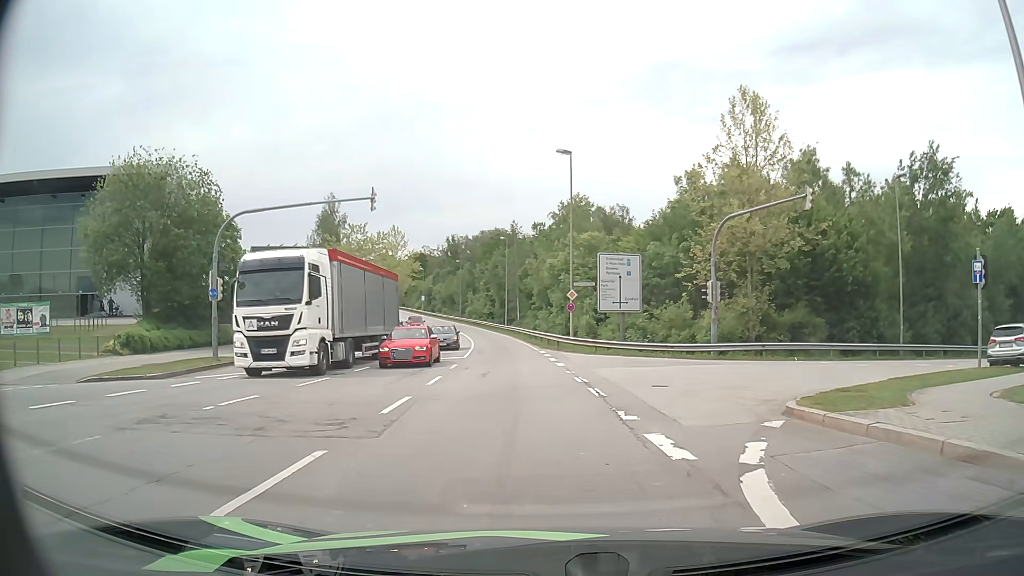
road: secondary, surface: asphalt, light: Day
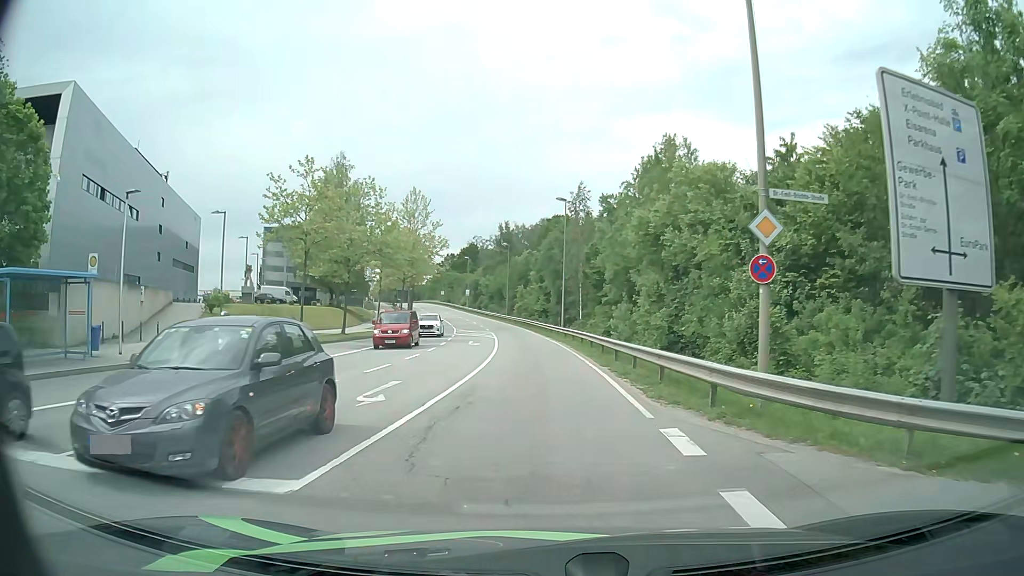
(-0.9, +24.3) m; -6°
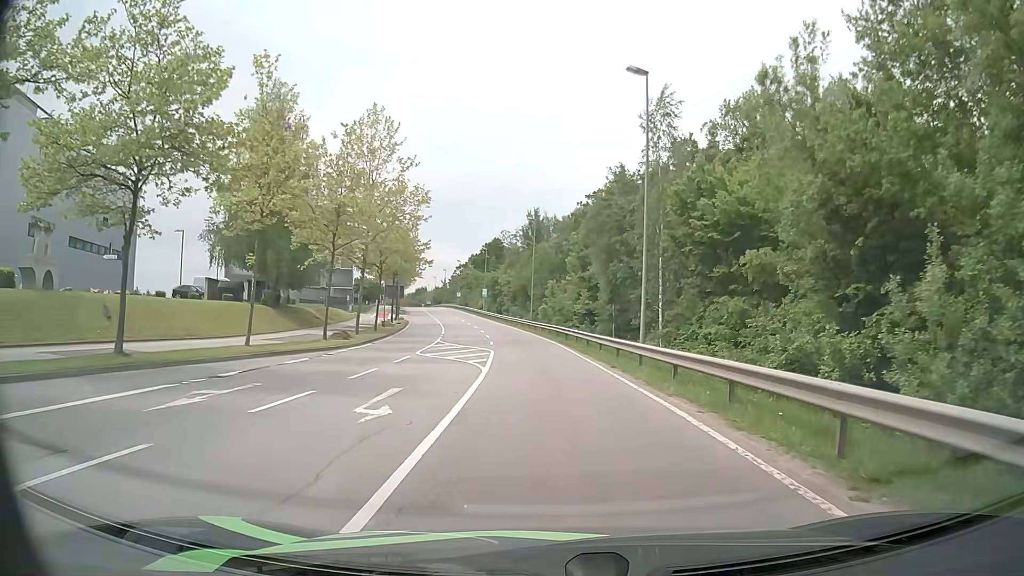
(-0.7, +27.7) m; -3°
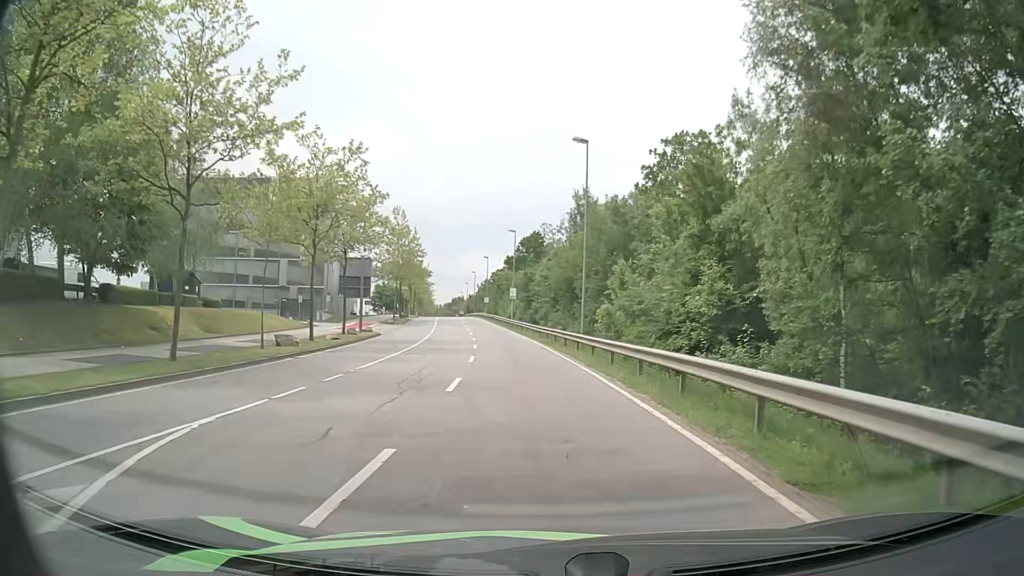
(-0.6, +30.6) m; -3°
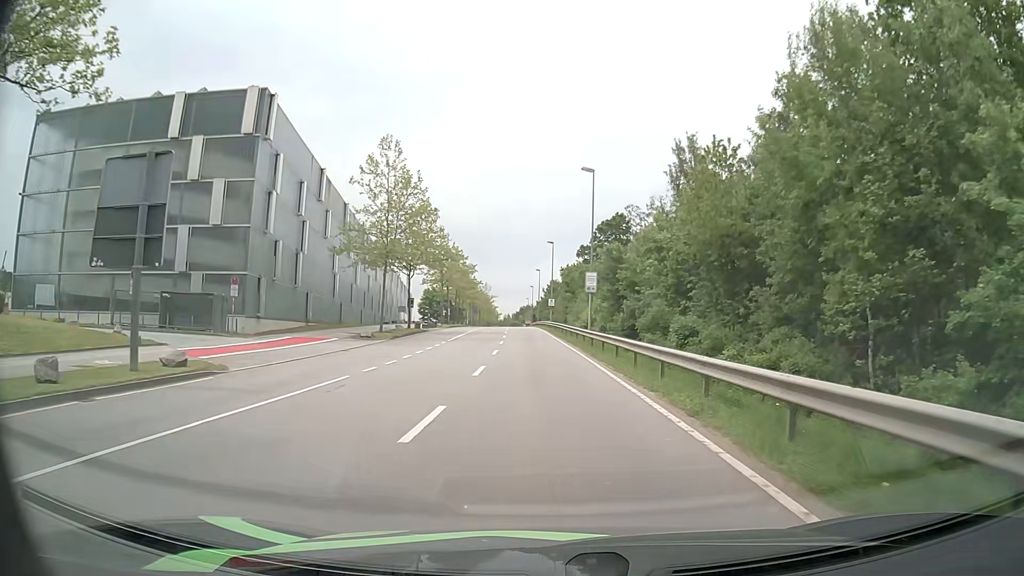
(-1.7, +32.8) m; -6°
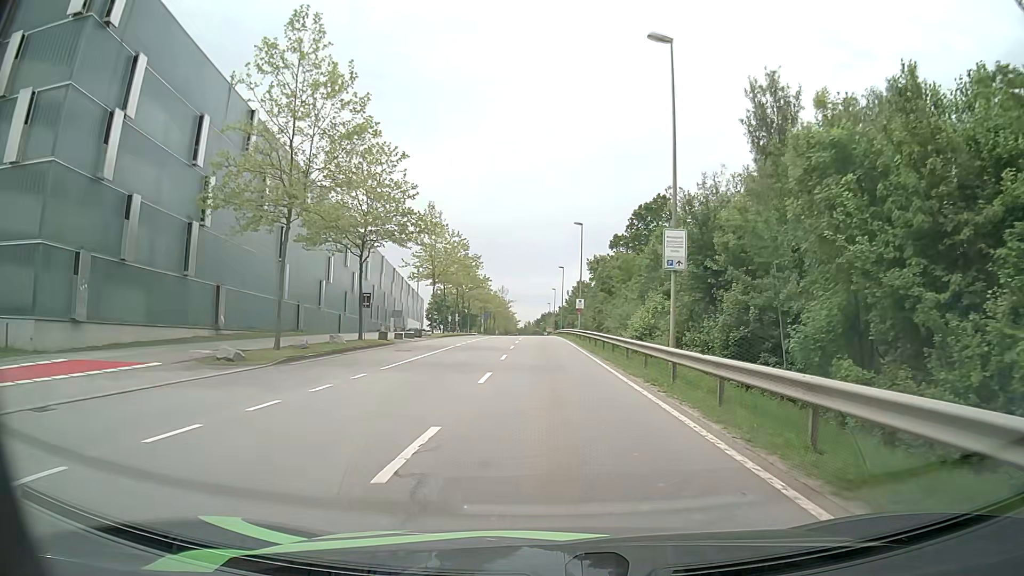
(-0.6, +20.2) m; -2°
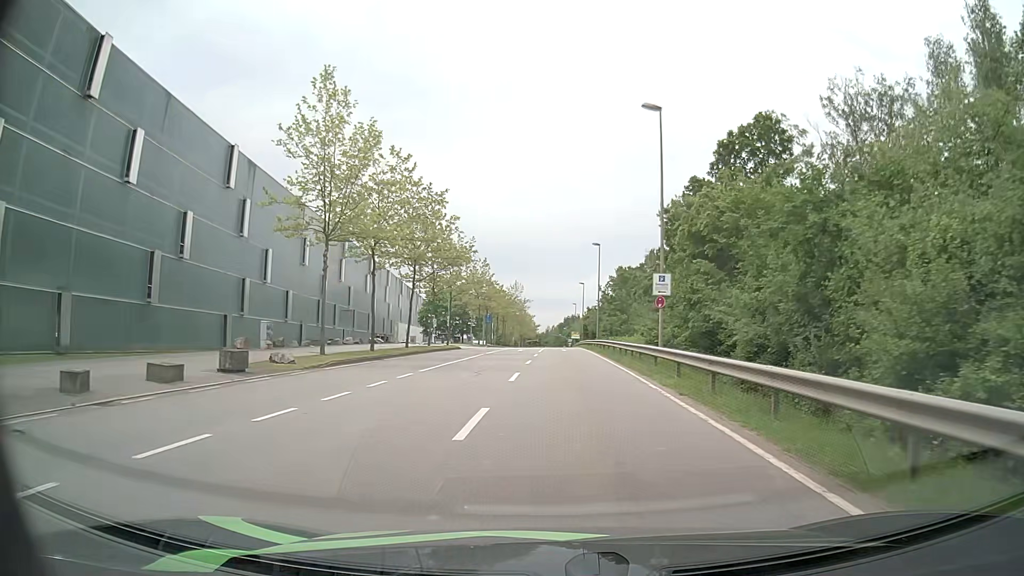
(-0.6, +33.8) m; -2°
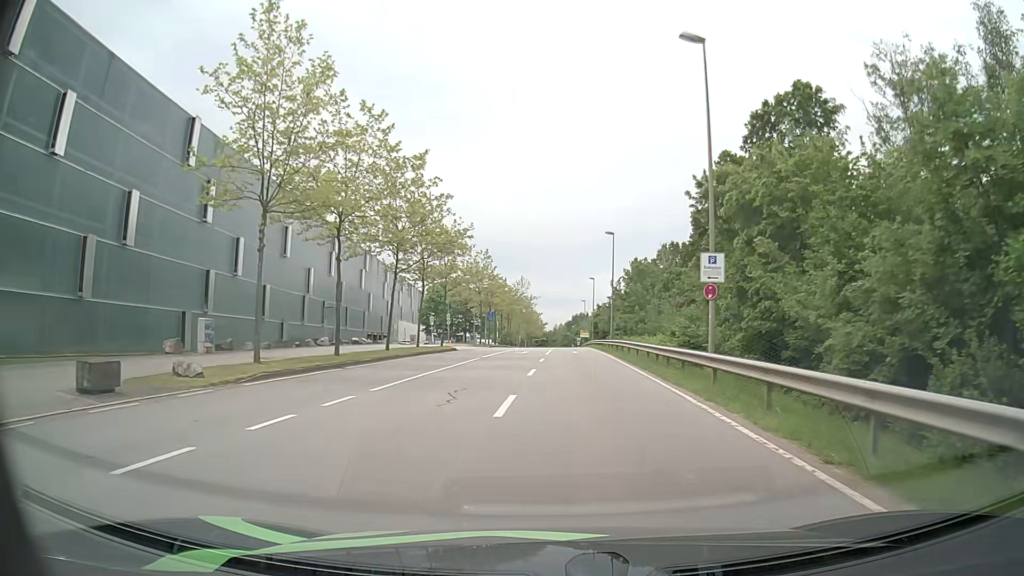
(0.0, +6.8) m; 0°
(0, +10) (-1, +20) (-1, +30) (-2, +40) (-2, +50) (-2, +60) (-1, +70) (-1, +80) (-1, +90) (-1, +100) m
